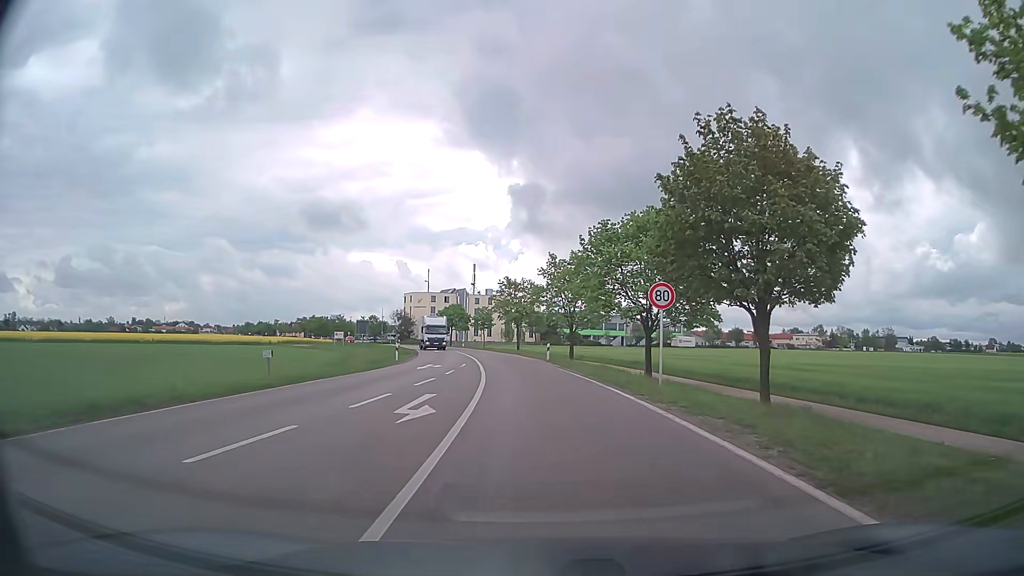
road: secondary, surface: asphalt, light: Day
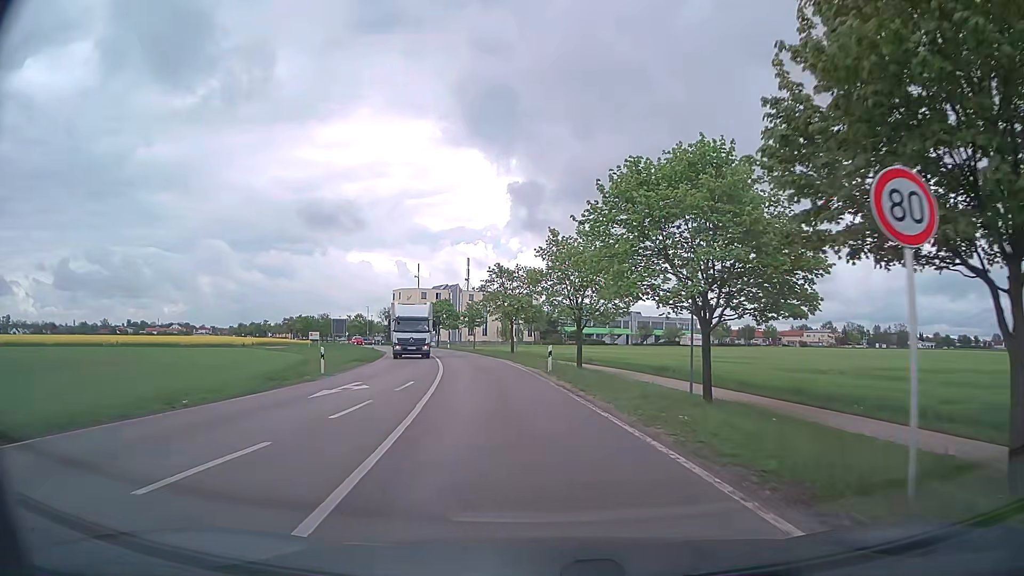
(0.0, +13.6) m; 0°
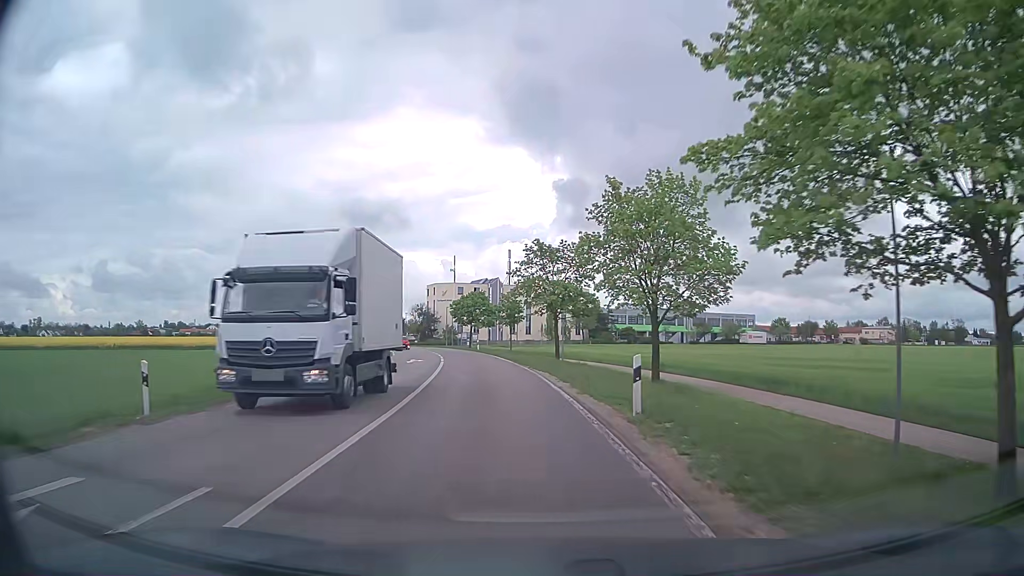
(-0.5, +15.0) m; -3°
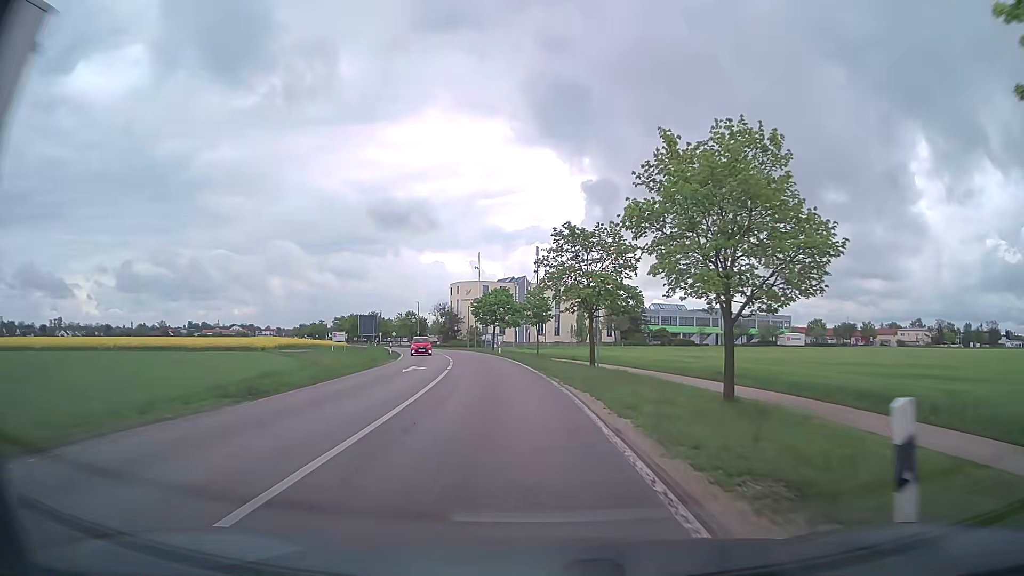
(-0.3, +8.0) m; -3°
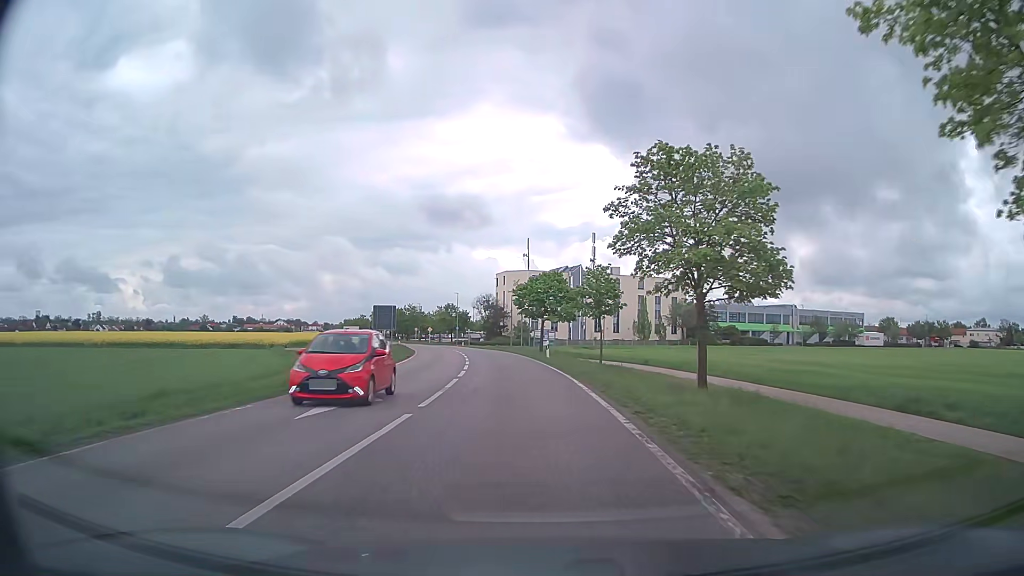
(-0.7, +16.6) m; -4°
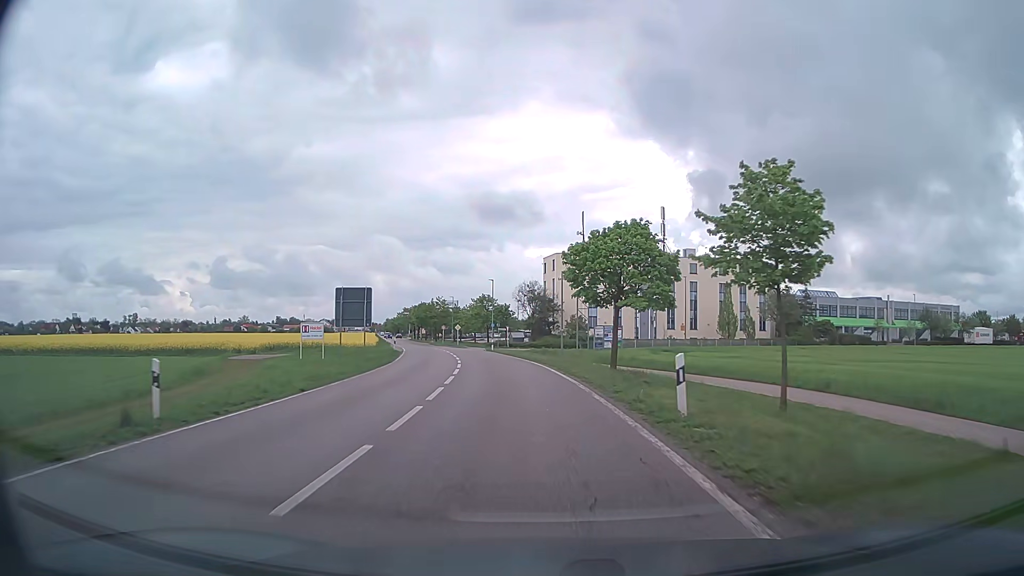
(-1.0, +25.8) m; -4°
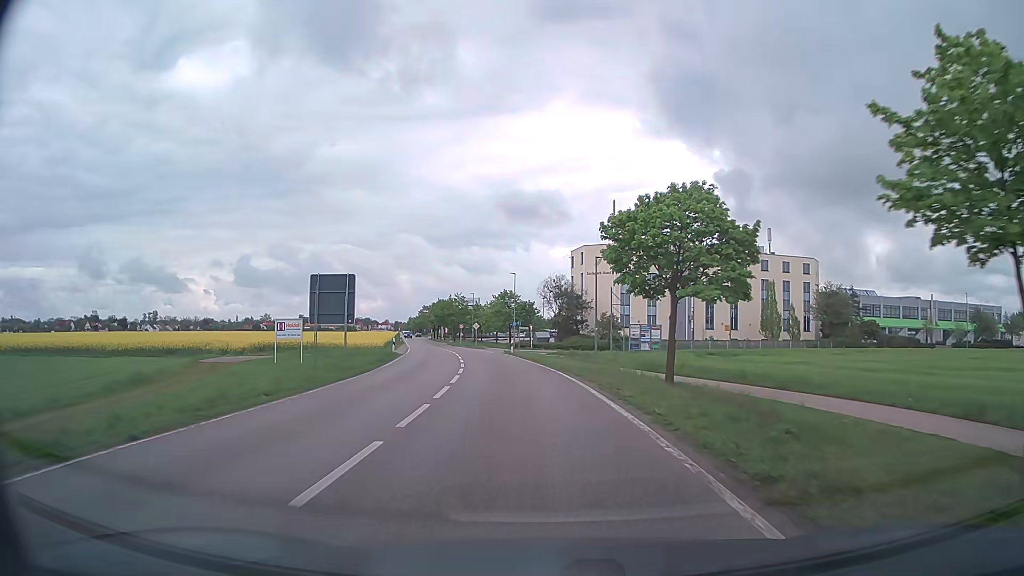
(-0.2, +8.7) m; -2°
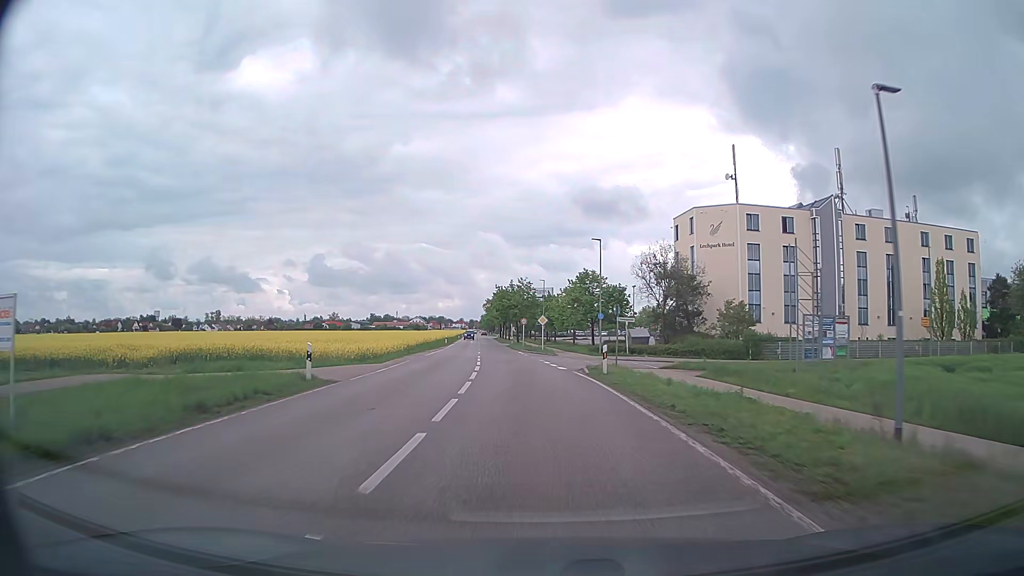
(-1.6, +26.6) m; -7°
(0, +10) (-1, +20) (-1, +30) (-2, +40) (-3, +50) (-4, +60) (-5, +70) (-6, +80) (-7, +90) (-8, +100) m
